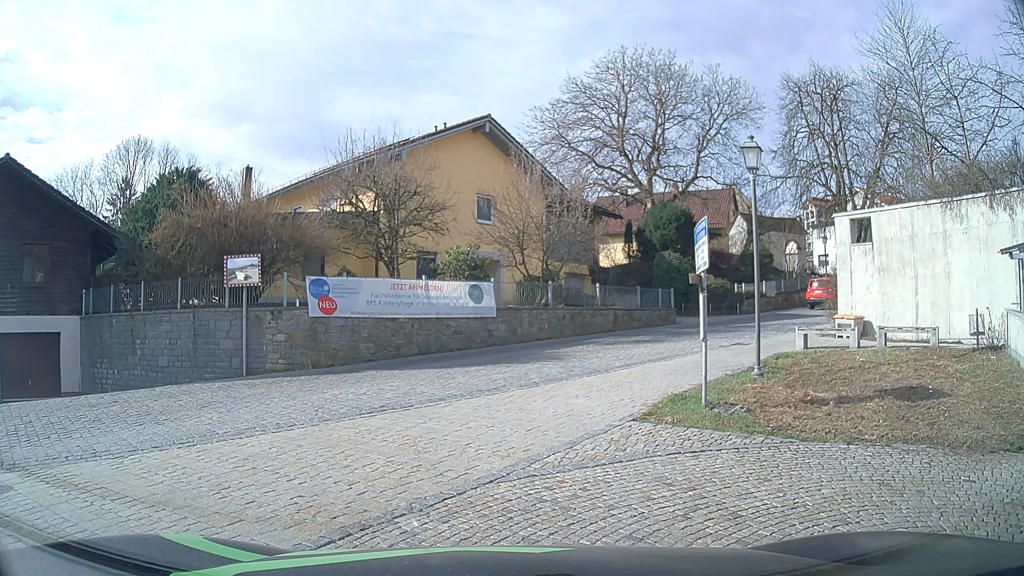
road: tertiary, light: Day
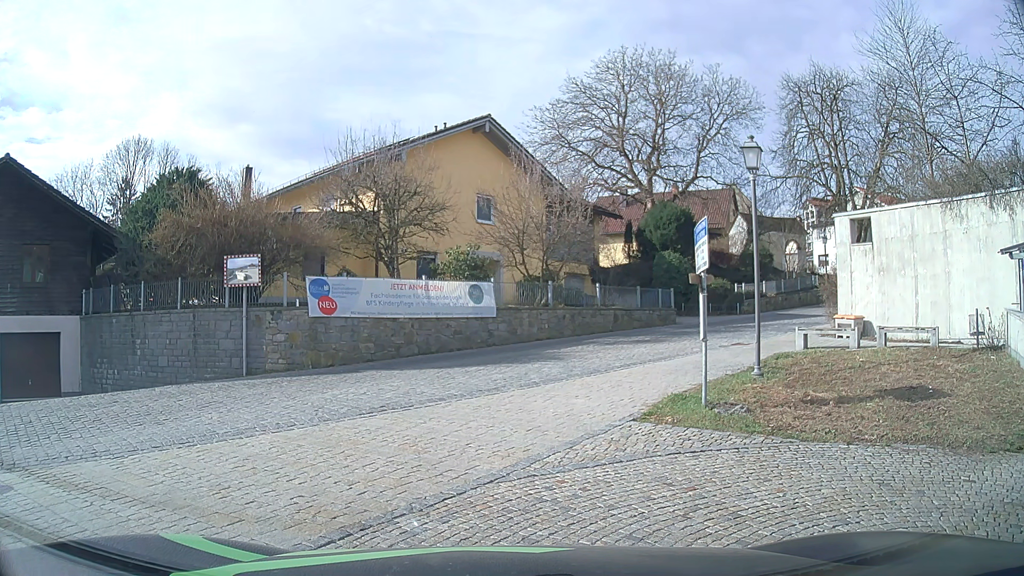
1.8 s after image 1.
(0.0, 0.0) m; 0°
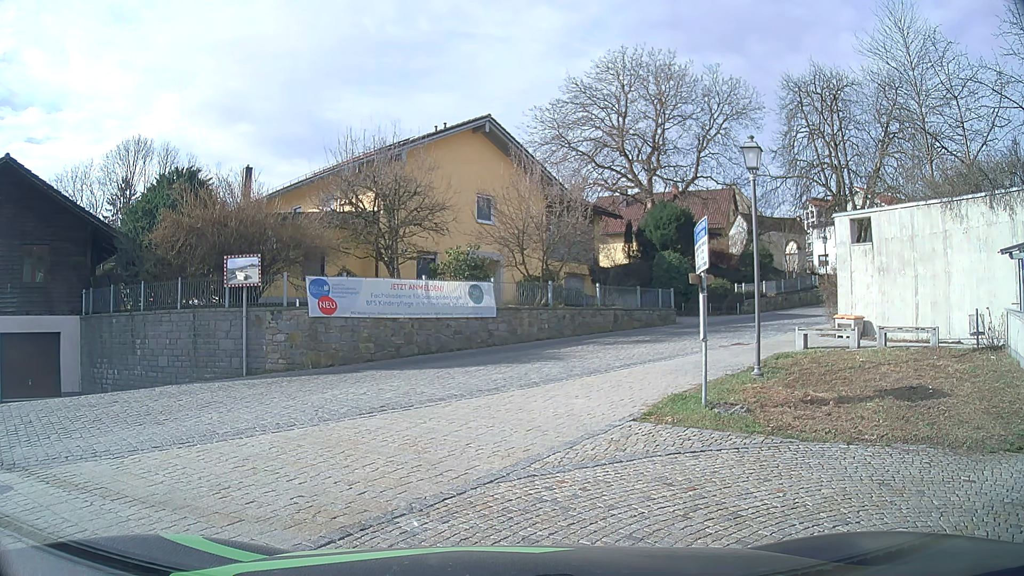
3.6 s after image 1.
(0.0, 0.0) m; 0°
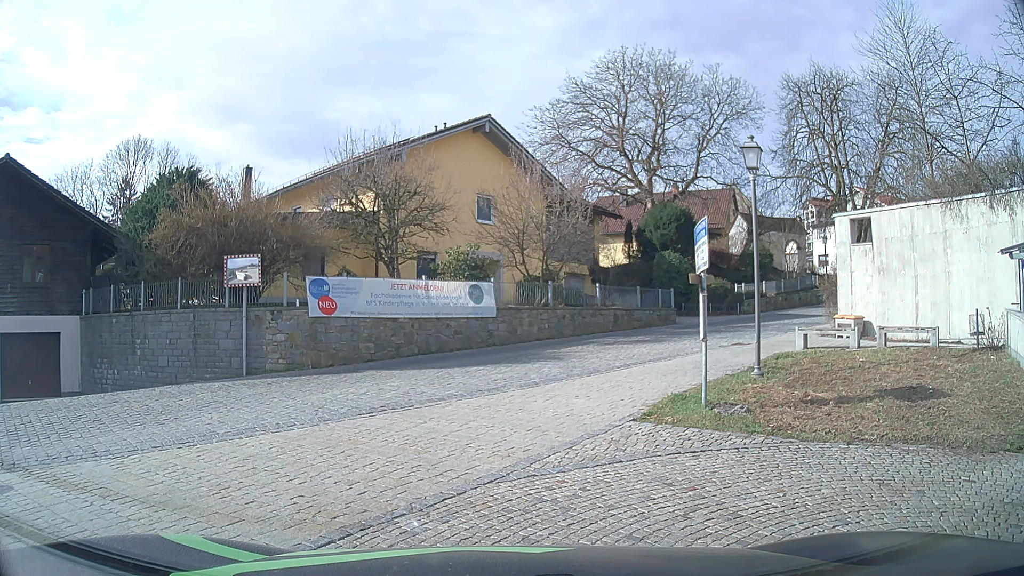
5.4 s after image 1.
(0.0, 0.0) m; 0°
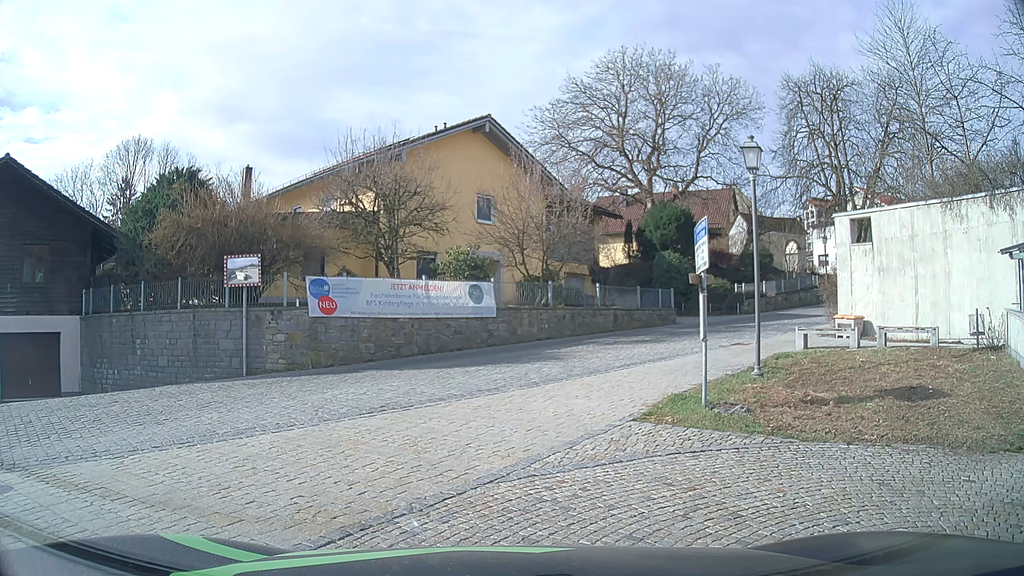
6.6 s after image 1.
(0.0, 0.0) m; 0°
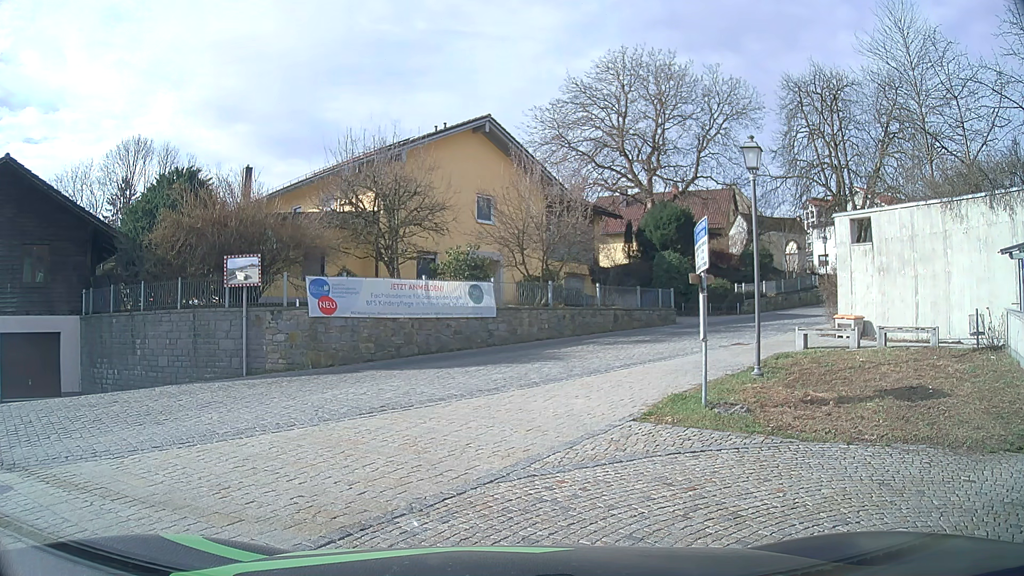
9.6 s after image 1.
(0.0, 0.0) m; 0°
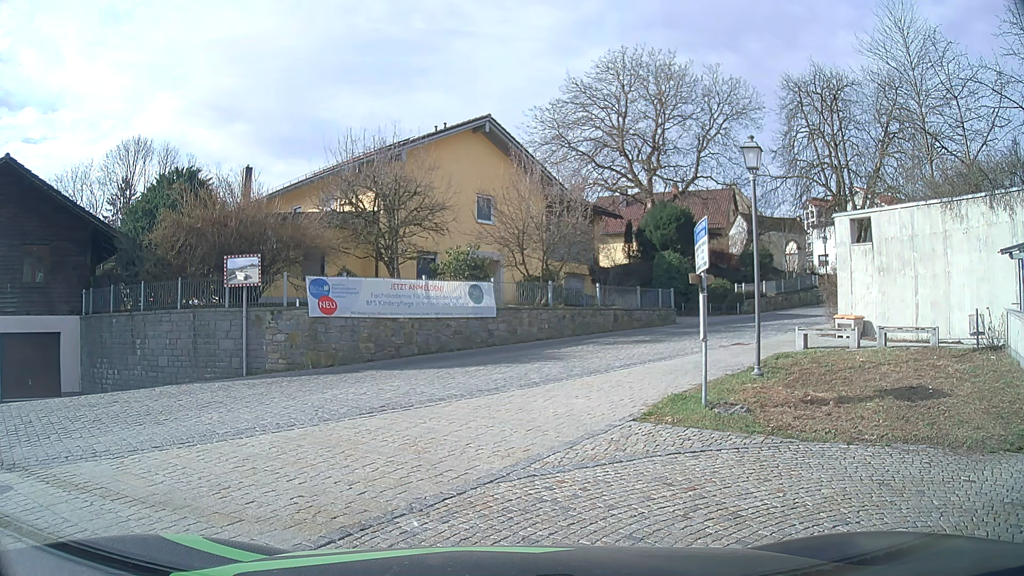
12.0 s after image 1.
(0.0, 0.0) m; 0°
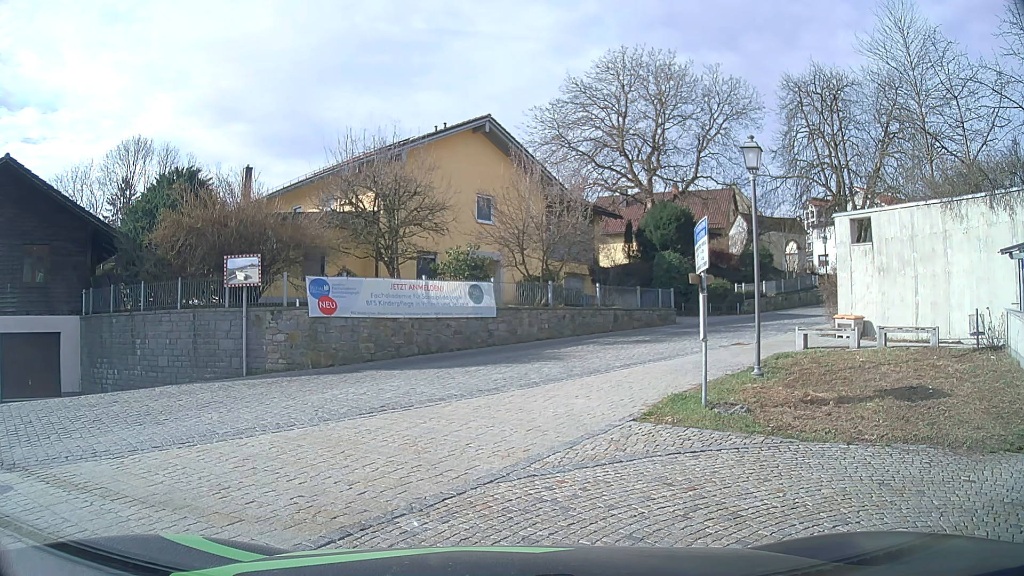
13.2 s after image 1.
(0.0, 0.0) m; 0°
